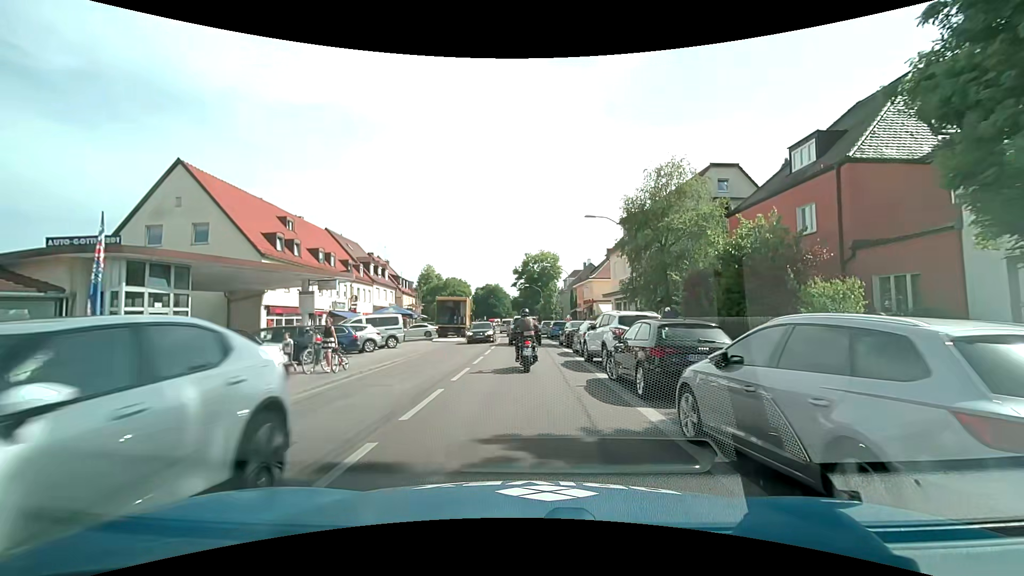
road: secondary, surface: asphalt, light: Day
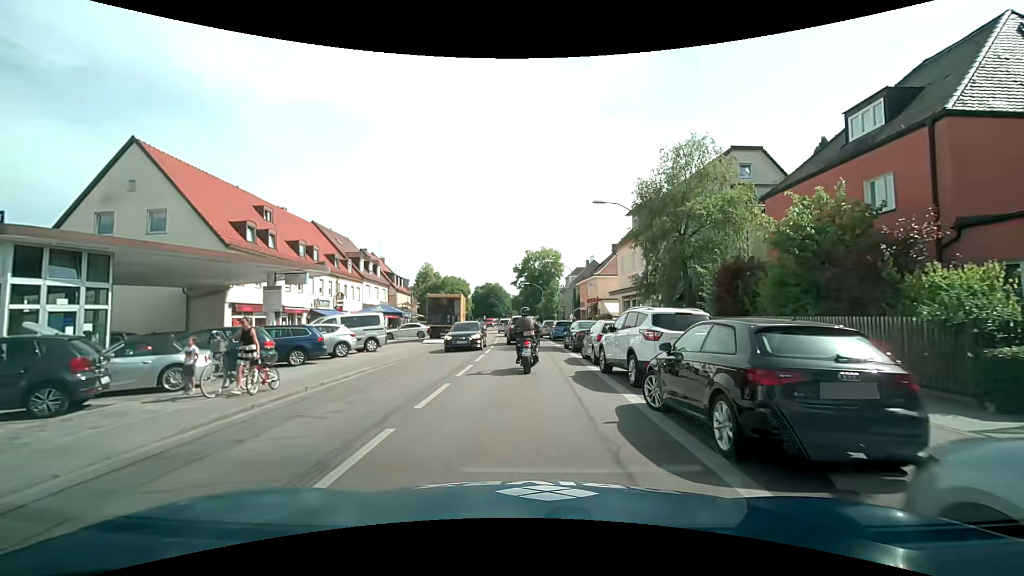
(0.0, +3.8) m; +2°
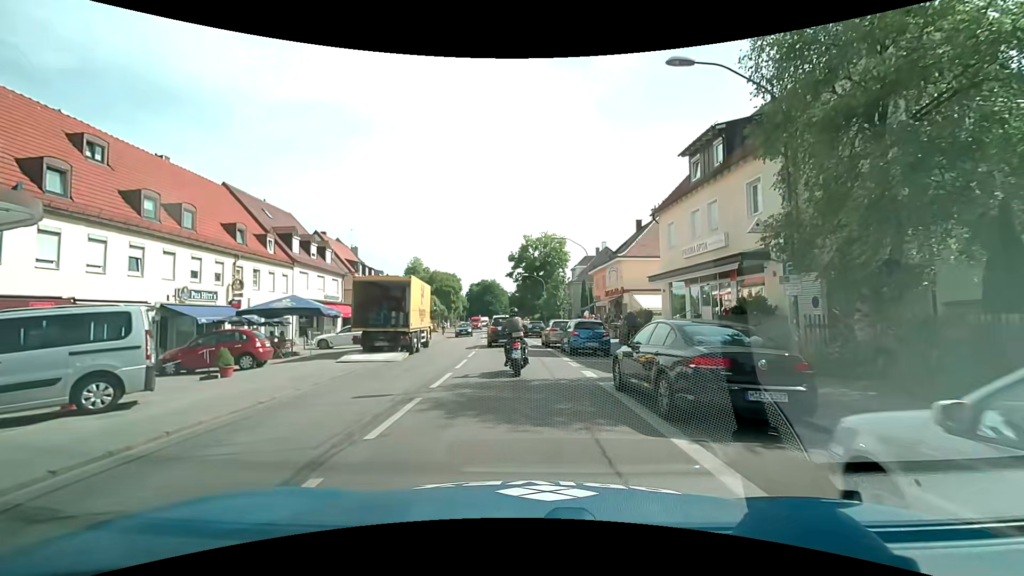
(-0.2, +15.5) m; -1°
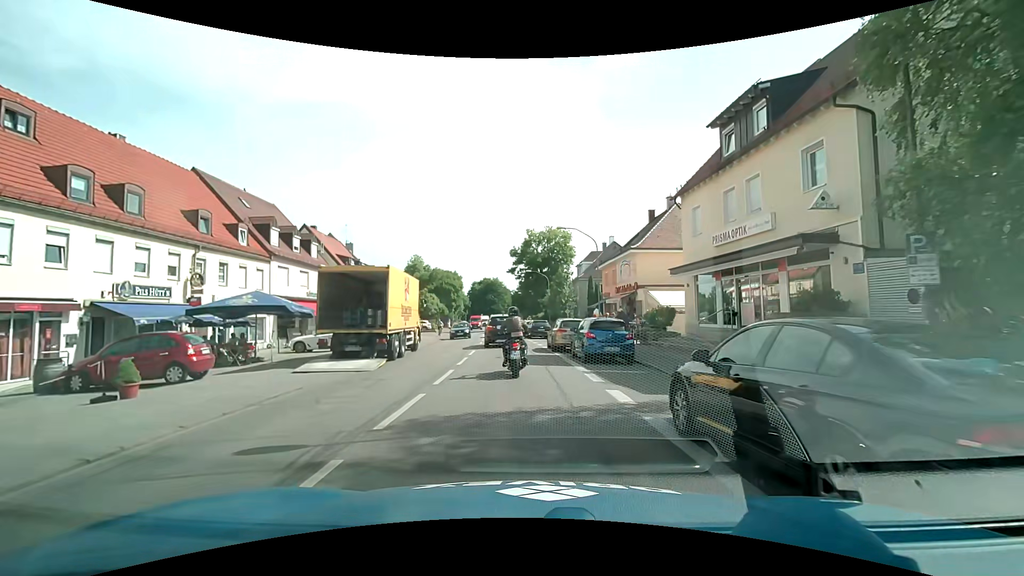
(0.0, +3.9) m; 0°
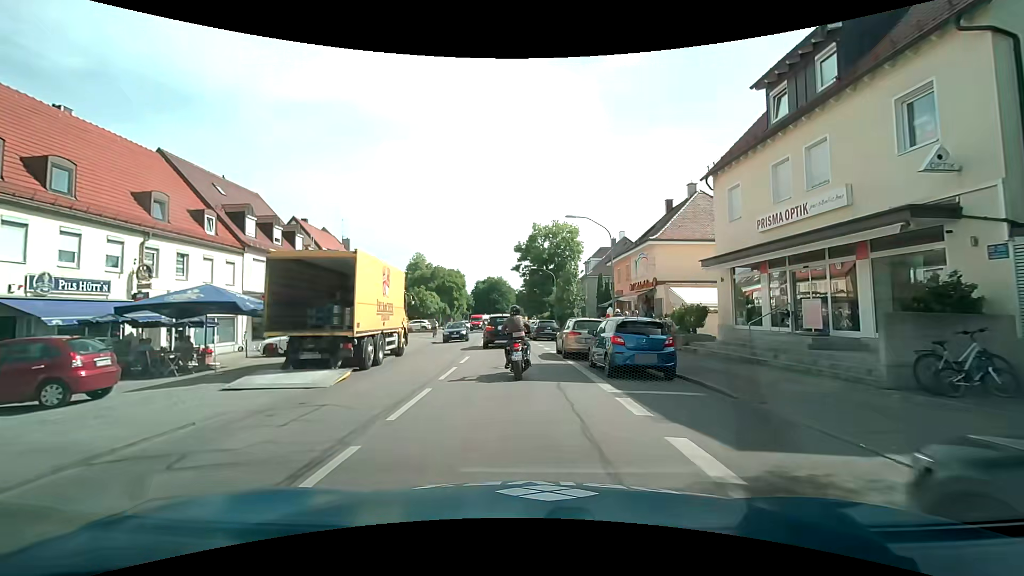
(0.0, +3.9) m; 0°
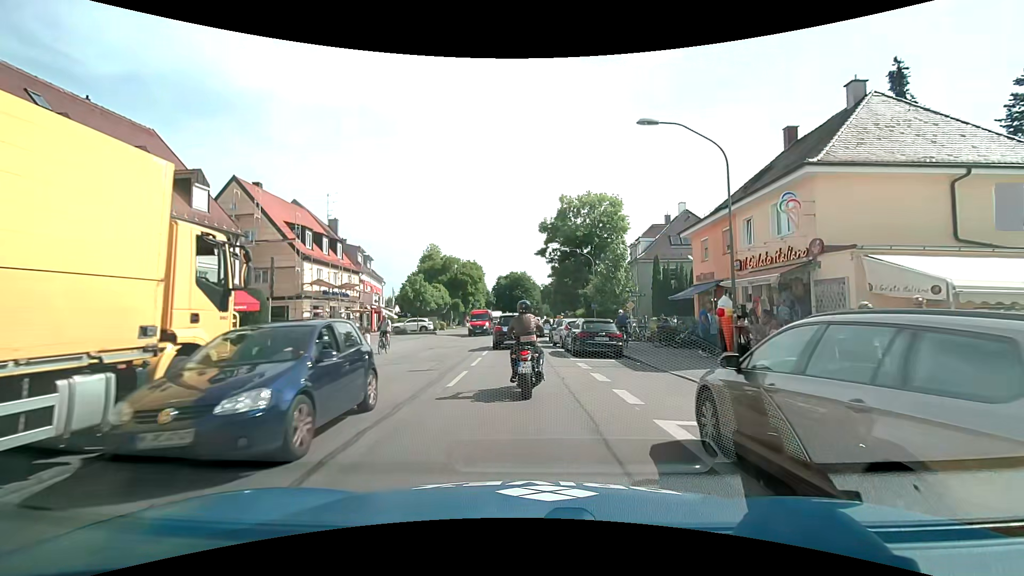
(-0.4, +15.3) m; -3°
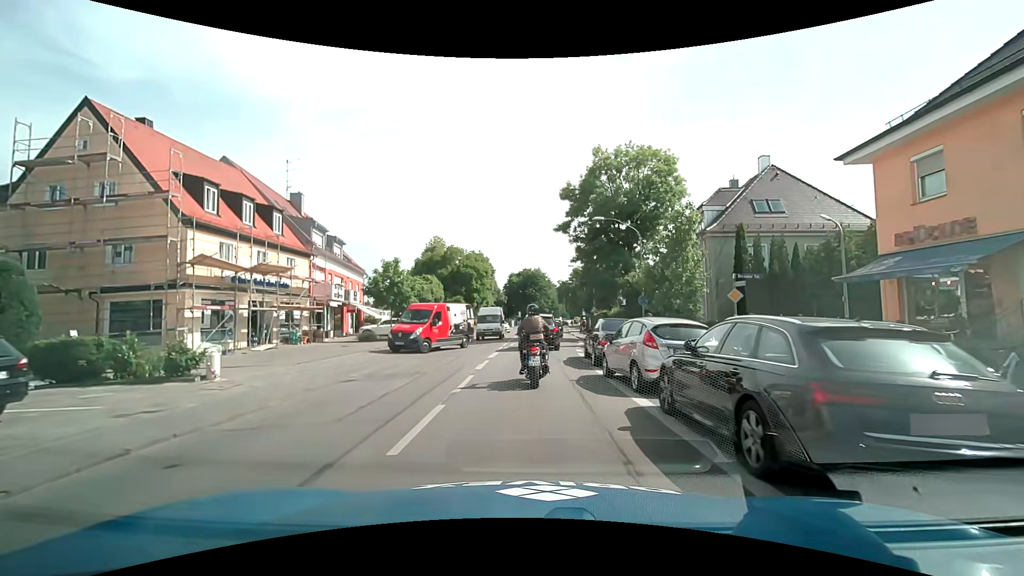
(-0.3, +14.4) m; -2°
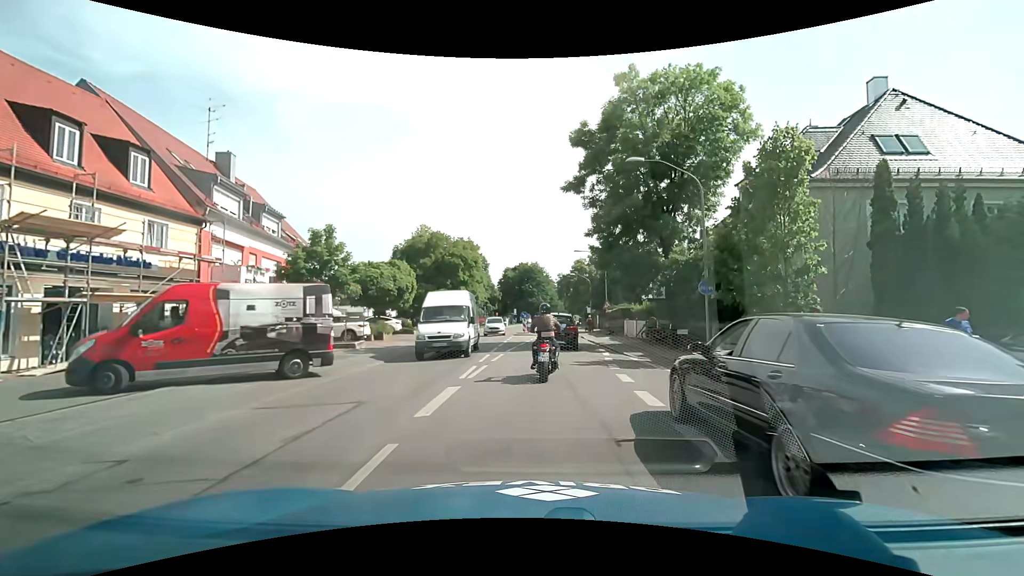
(-0.1, +11.7) m; 0°
(0, +10) (+1, +20) (+2, +30) (+3, +40) (+3, +50) (+3, +60) (+3, +70) (+3, +80) (+4, +90) (+5, +100) m
